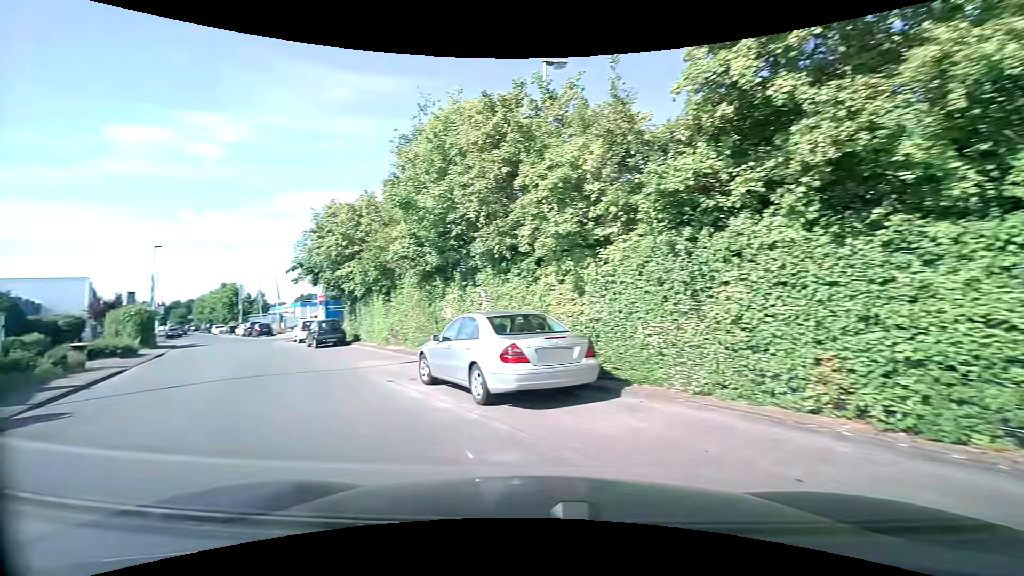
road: unclassified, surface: asphalt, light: Day
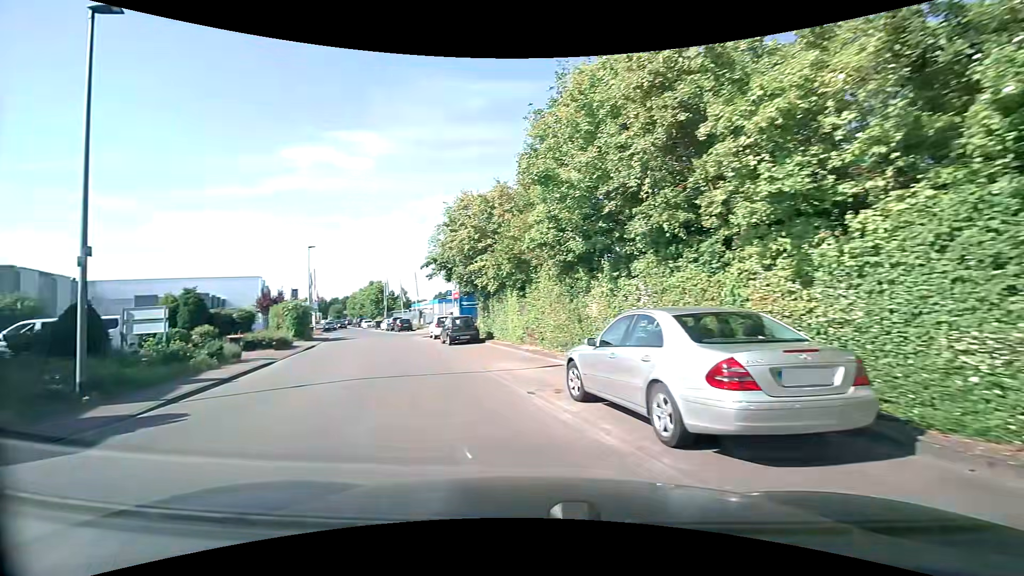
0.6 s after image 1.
(-0.4, +2.5) m; -14°
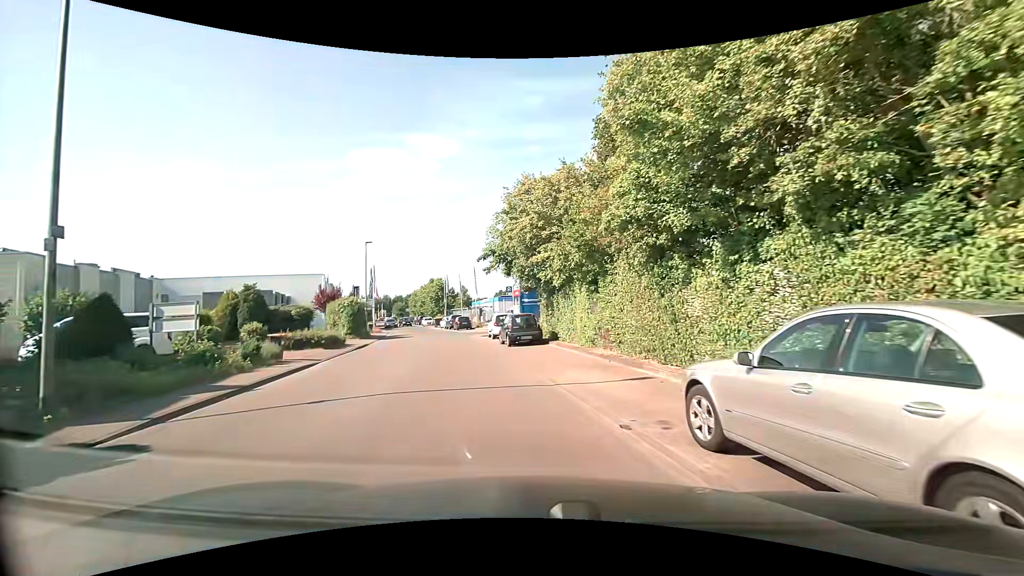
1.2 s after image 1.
(-0.3, +2.8) m; -8°
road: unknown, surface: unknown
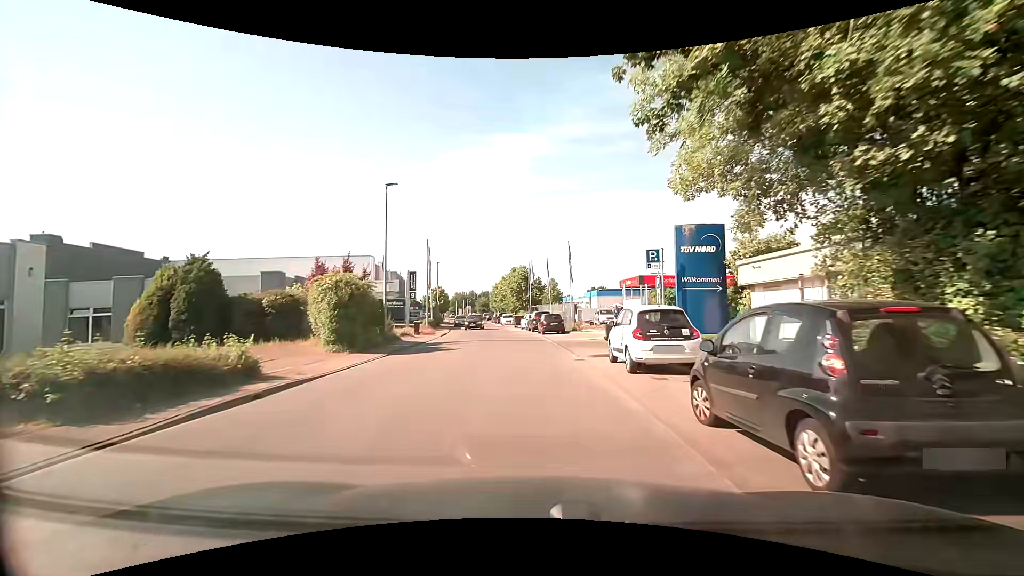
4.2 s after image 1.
(-2.4, +18.5) m; -10°
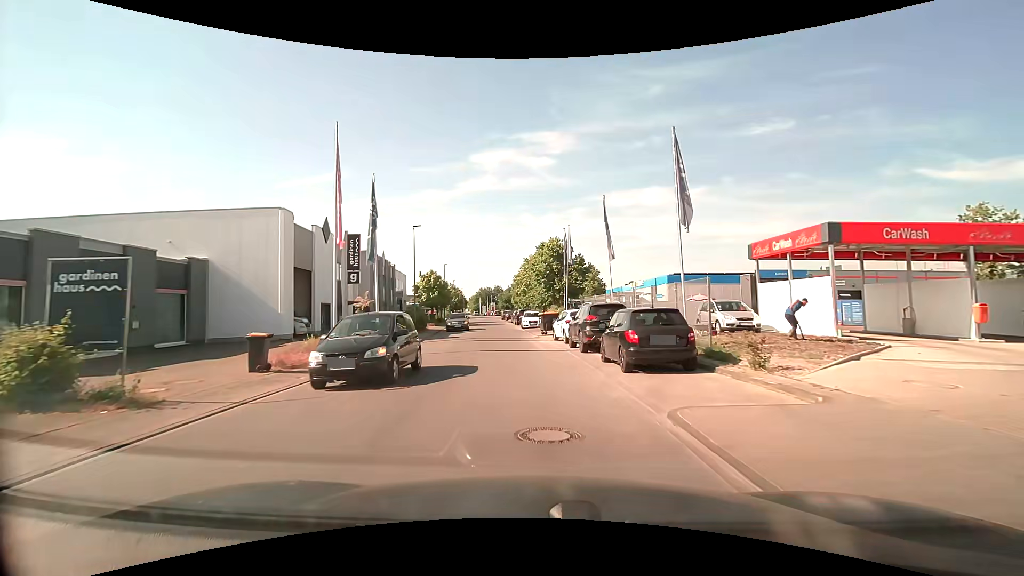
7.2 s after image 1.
(-0.9, +24.1) m; -4°
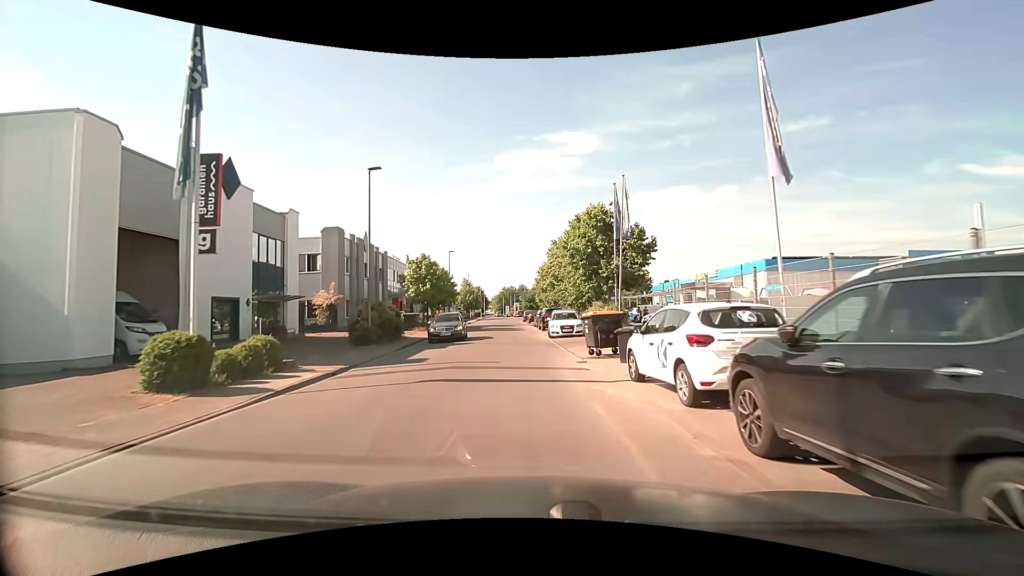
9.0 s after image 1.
(-0.4, +14.9) m; -3°
(0, +10) (-1, +20) (-1, +30) (-2, +40) (-2, +50) (-3, +60) (-4, +70) (-2, +80) (+5, +86) (+15, +88) m
